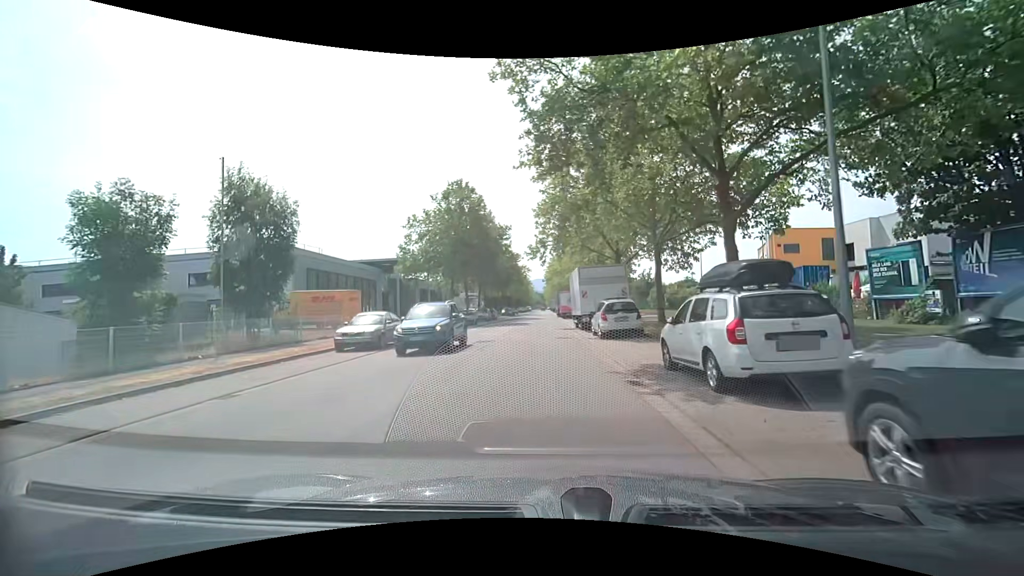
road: tertiary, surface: asphalt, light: Day
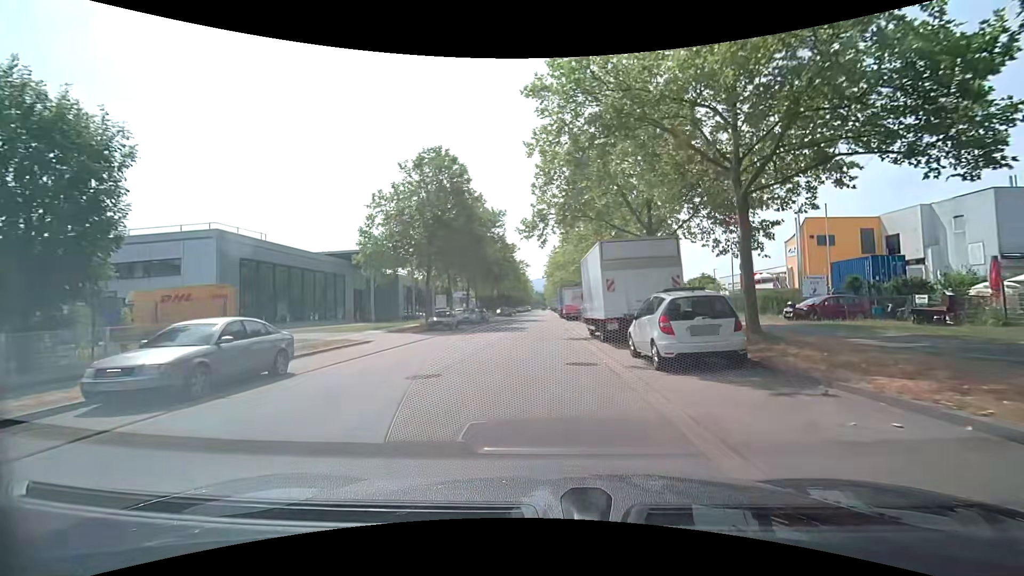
(0.0, +10.3) m; 0°
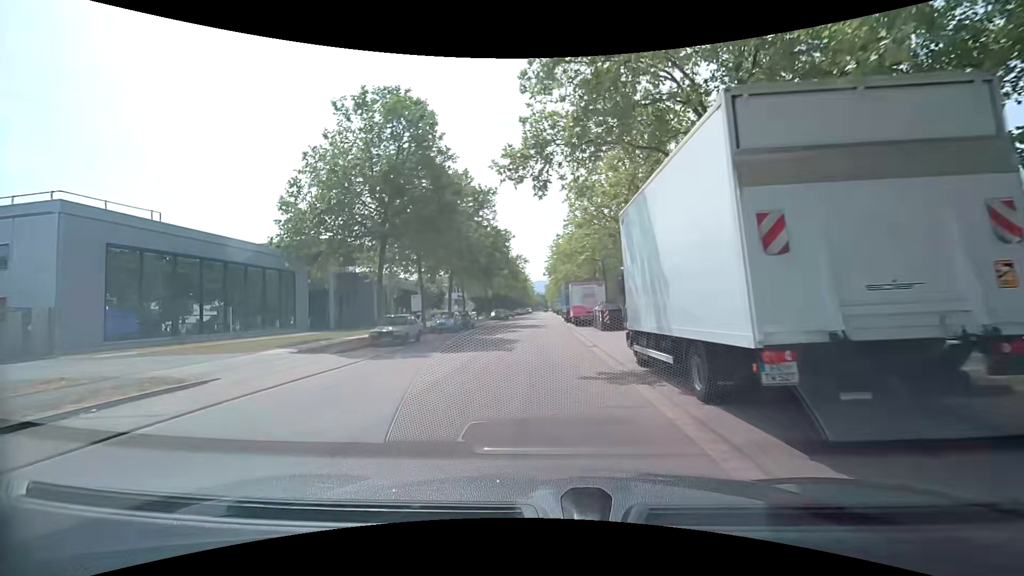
(0.0, +11.3) m; 0°
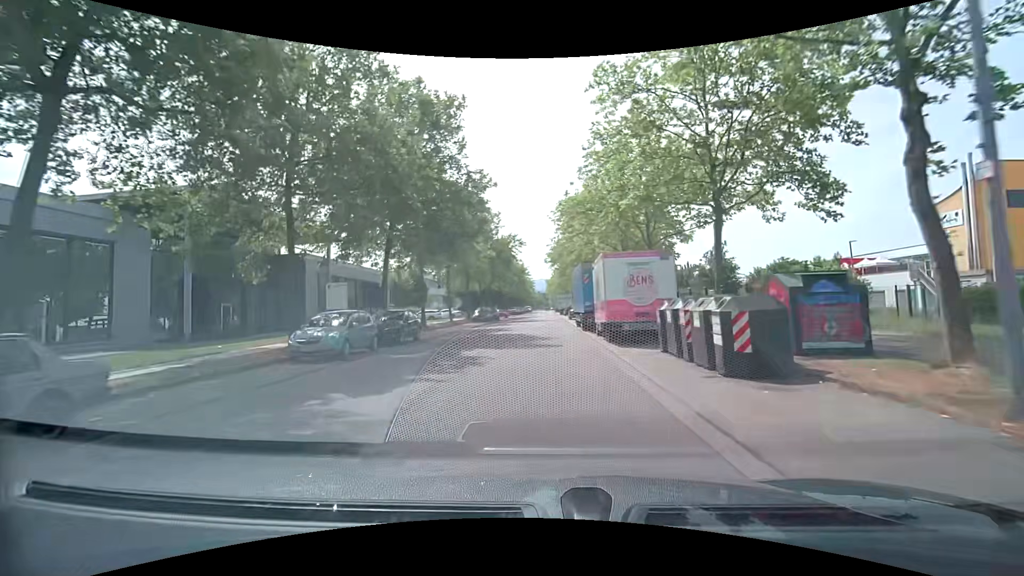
(0.0, +18.8) m; 0°
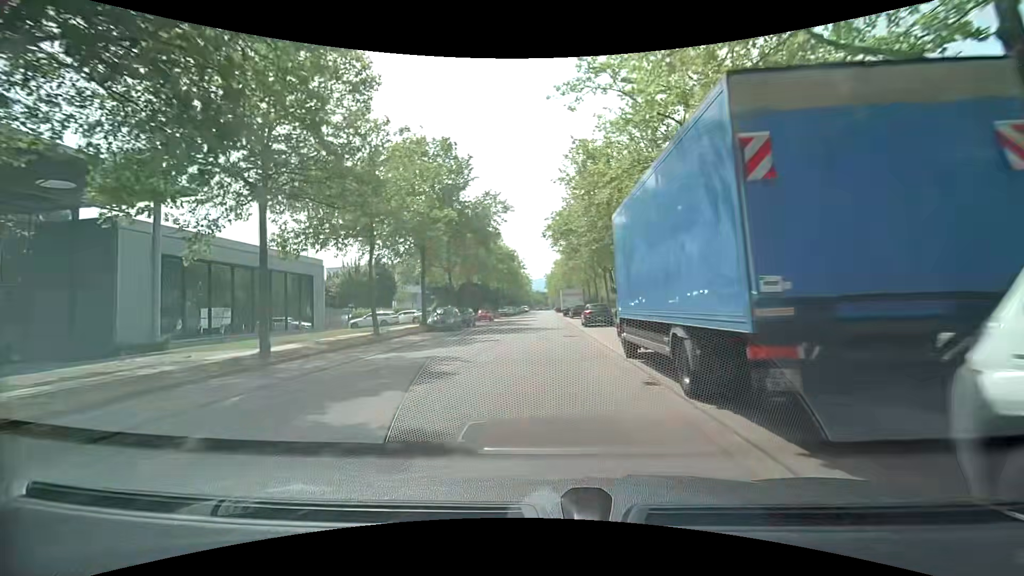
(-0.1, +20.0) m; -1°
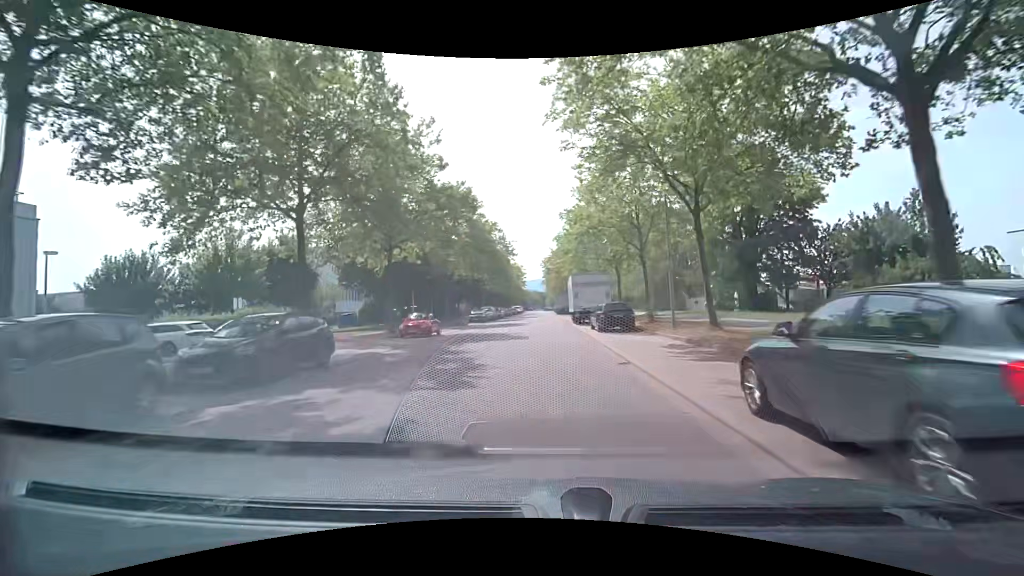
(+0.4, +27.7) m; +1°
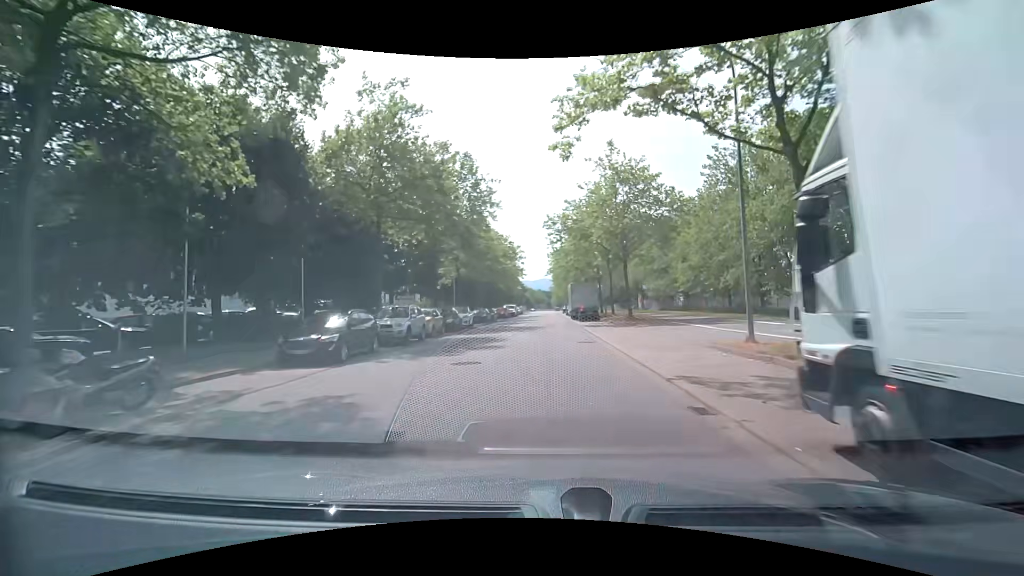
(-0.1, +36.2) m; 0°
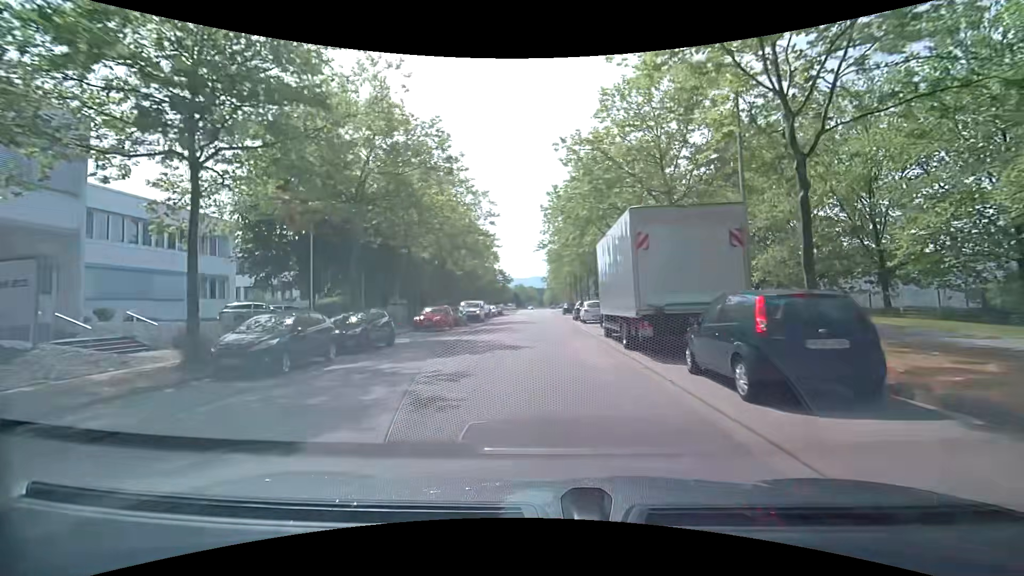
(0.0, +35.6) m; +1°
(0, +10) (0, +20) (0, +30) (0, +40) (0, +50) (0, +60) (0, +70) (-1, +80) (-1, +90) (0, +100) m
